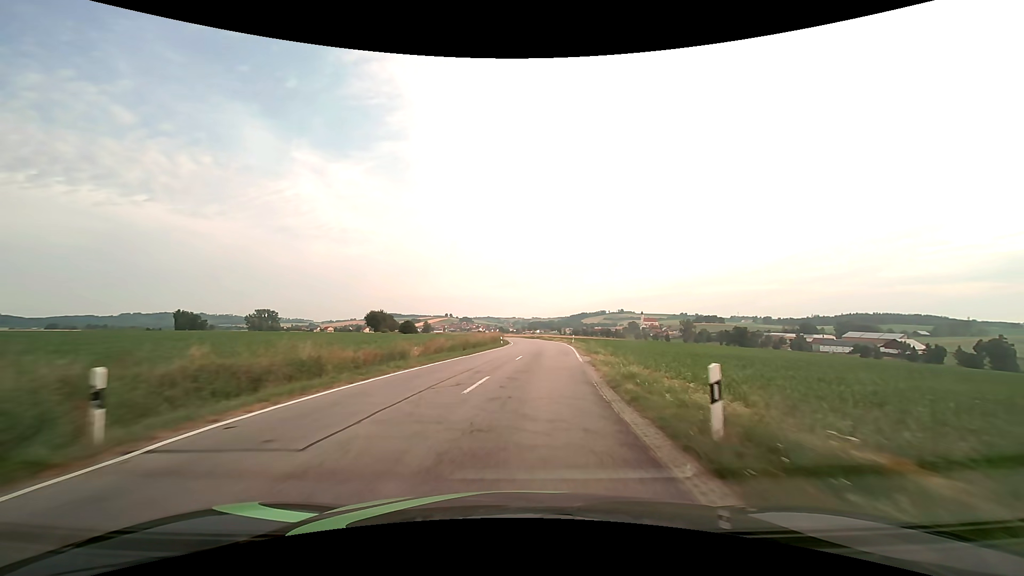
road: secondary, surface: asphalt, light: Day
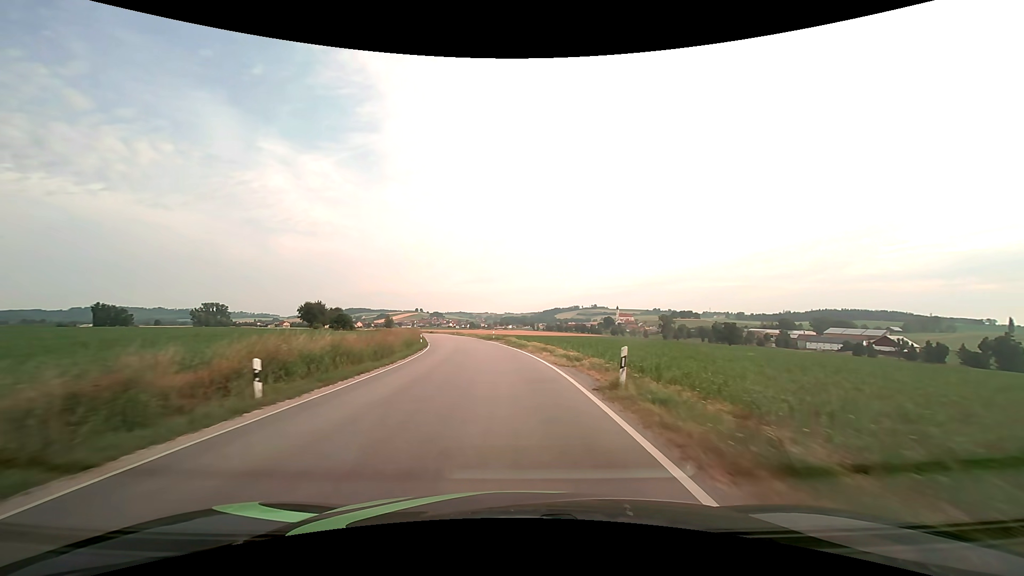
(+3.1, +43.1) m; +3°
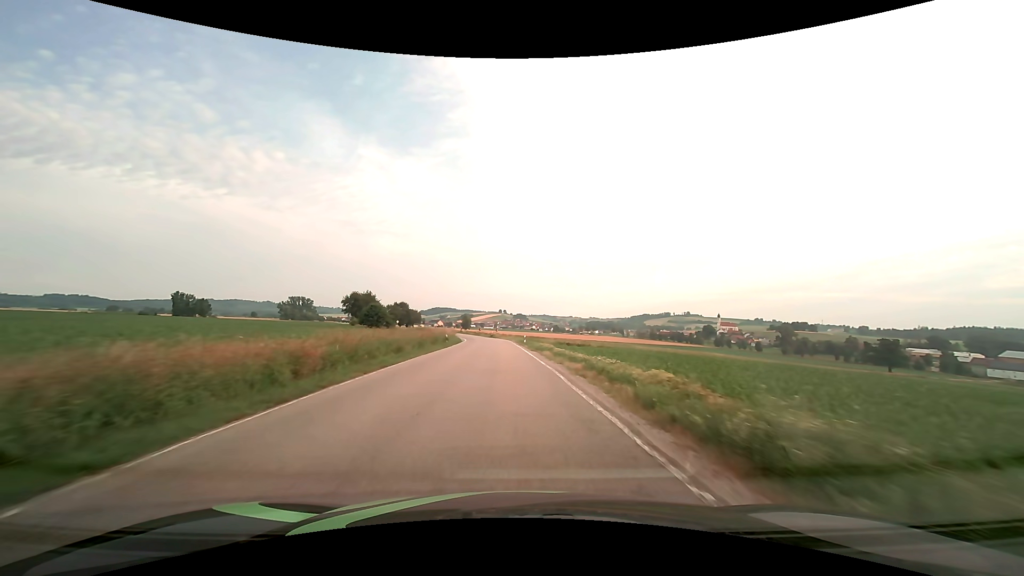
(-5.2, +53.8) m; -10°
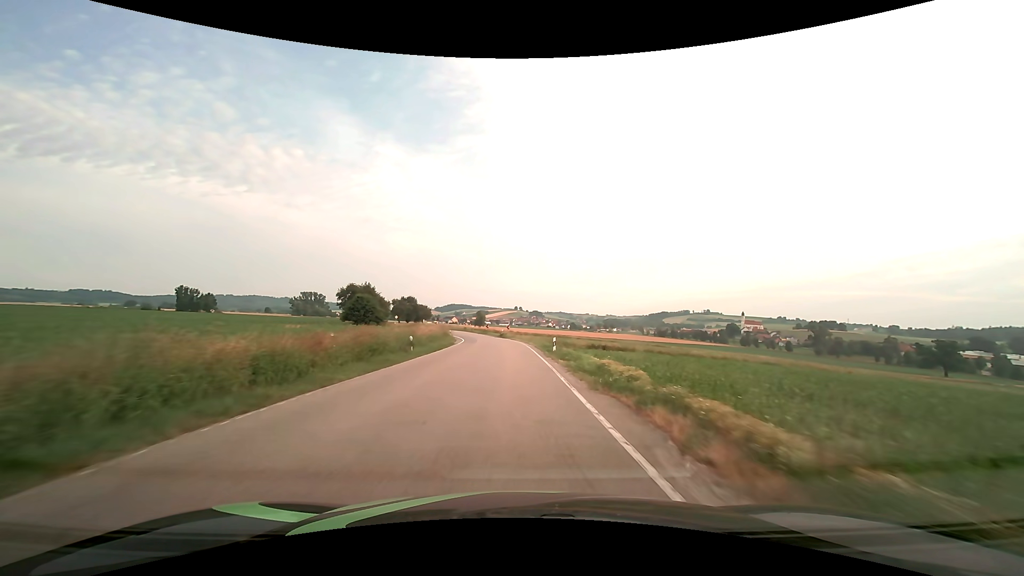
(-0.3, +21.6) m; -1°
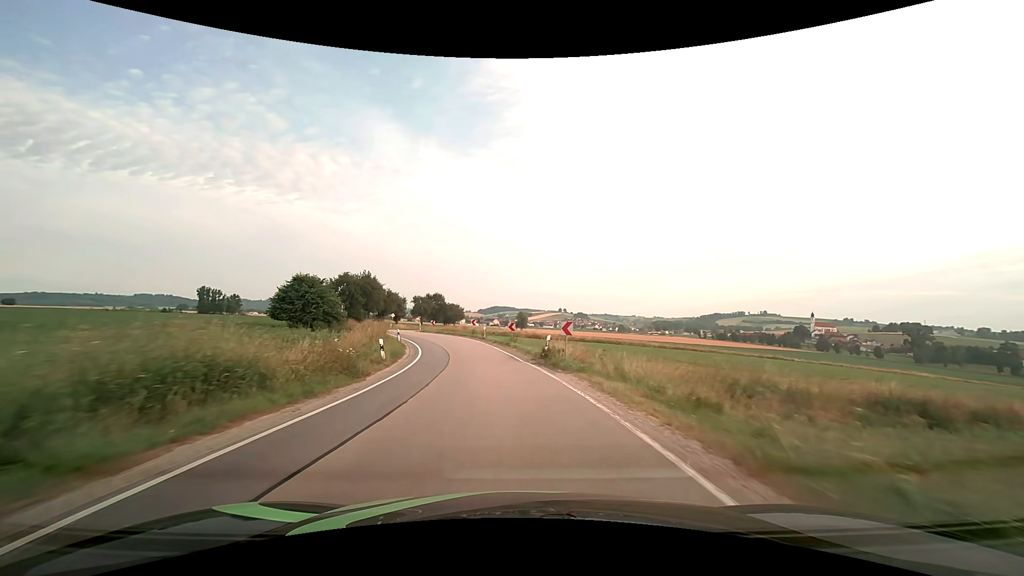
(-1.4, +43.2) m; -5°
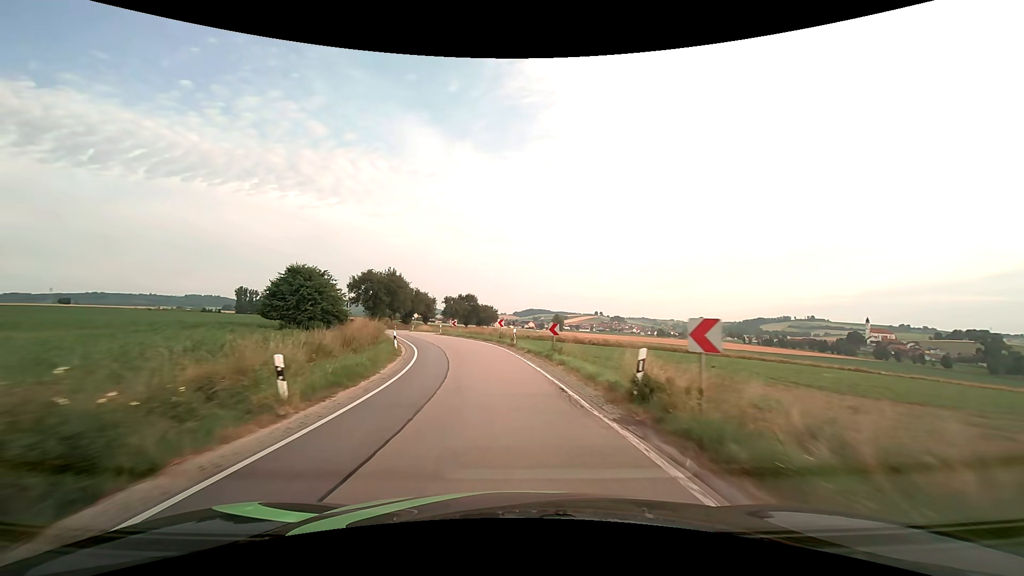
(-0.4, +10.8) m; -4°
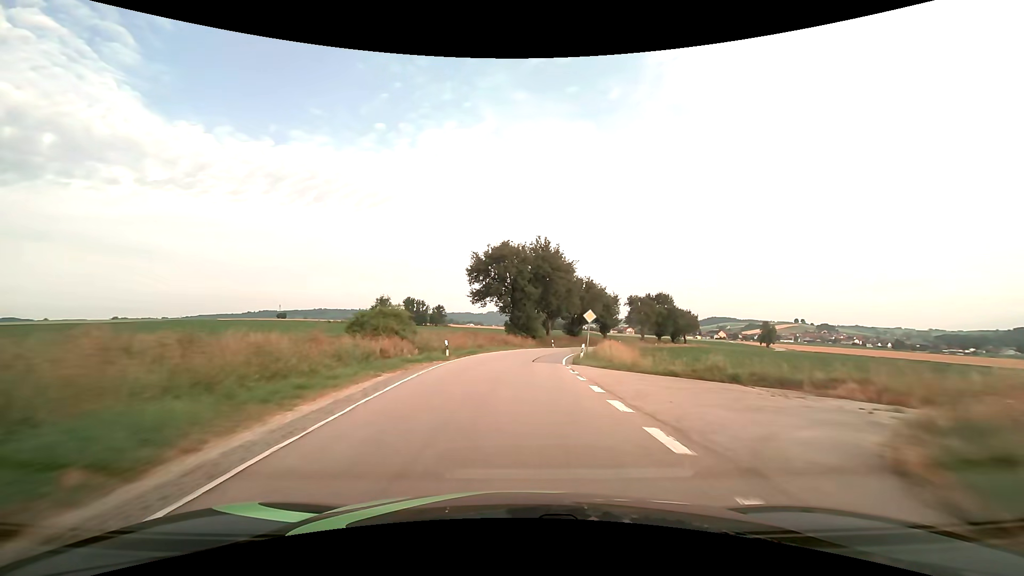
(-10.2, +52.2) m; -19°
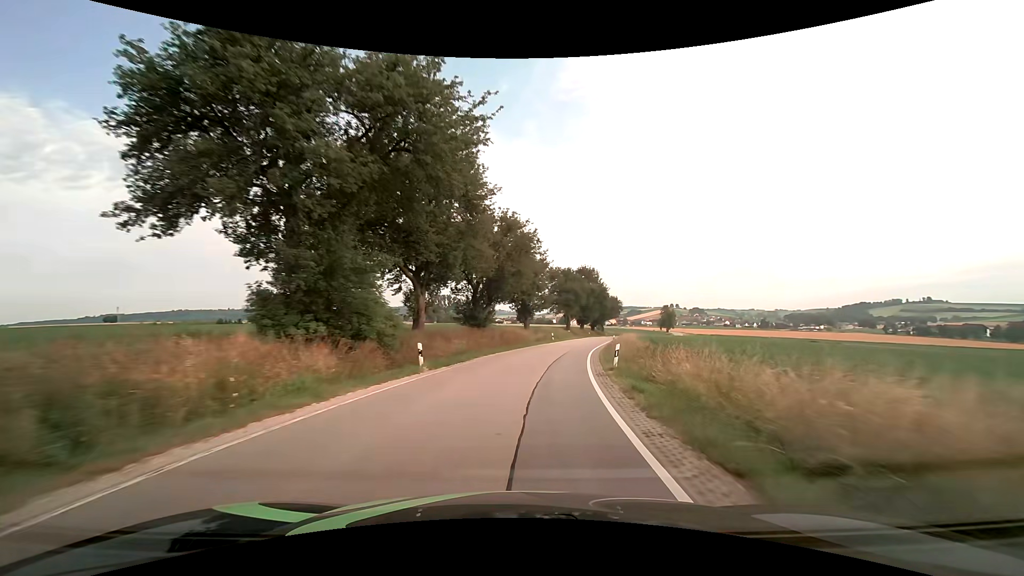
(+3.3, +42.7) m; +12°
